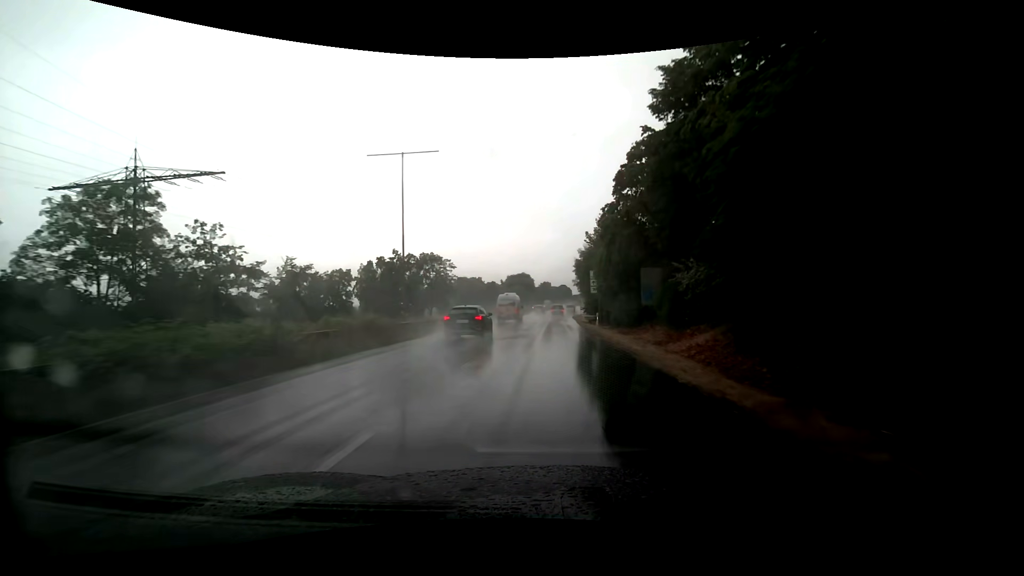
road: trunk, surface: asphalt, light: Day
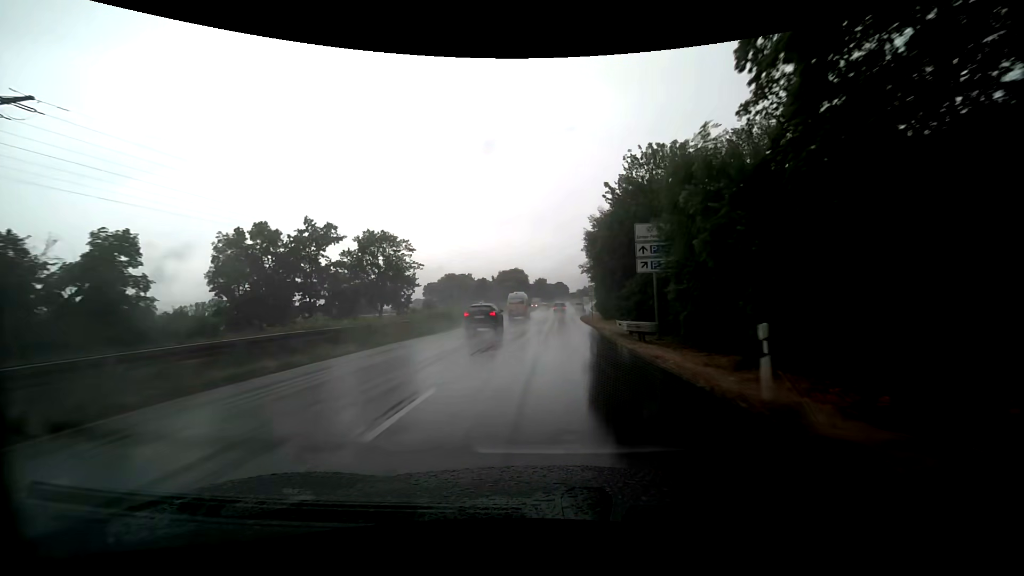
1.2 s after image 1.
(+0.2, +24.4) m; +1°
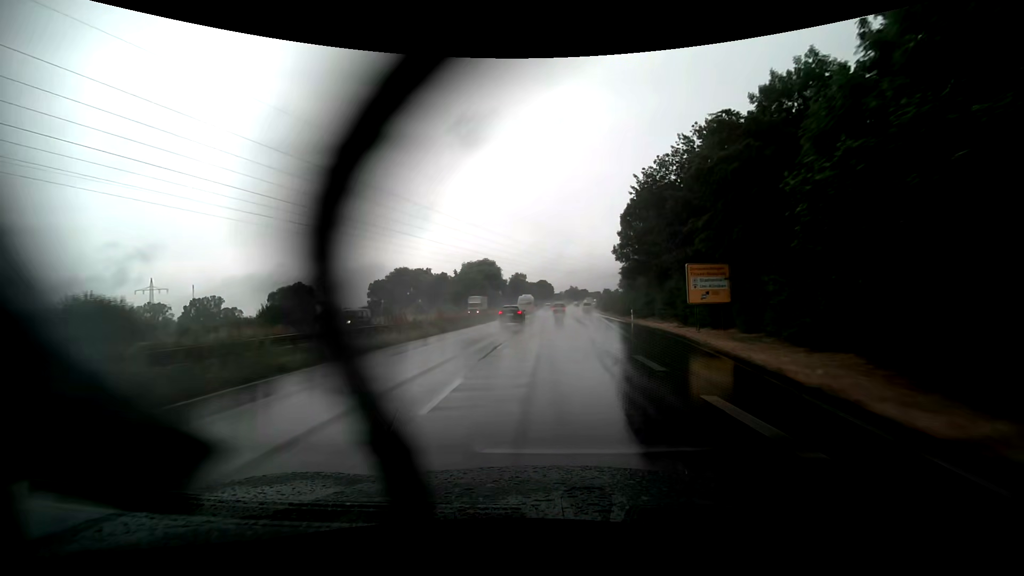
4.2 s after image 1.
(+1.0, +62.0) m; +2°
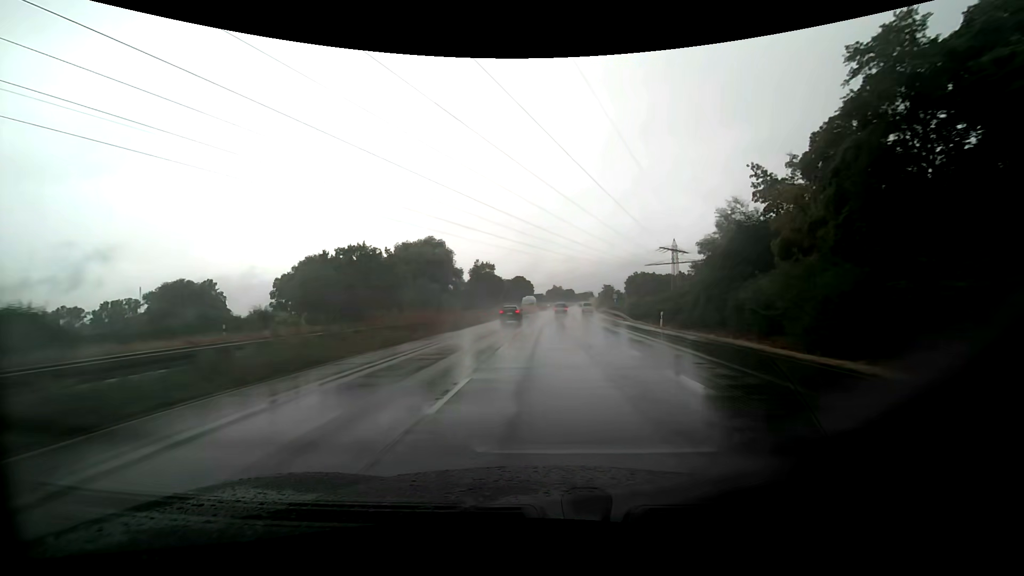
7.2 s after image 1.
(+1.1, +63.2) m; +2°
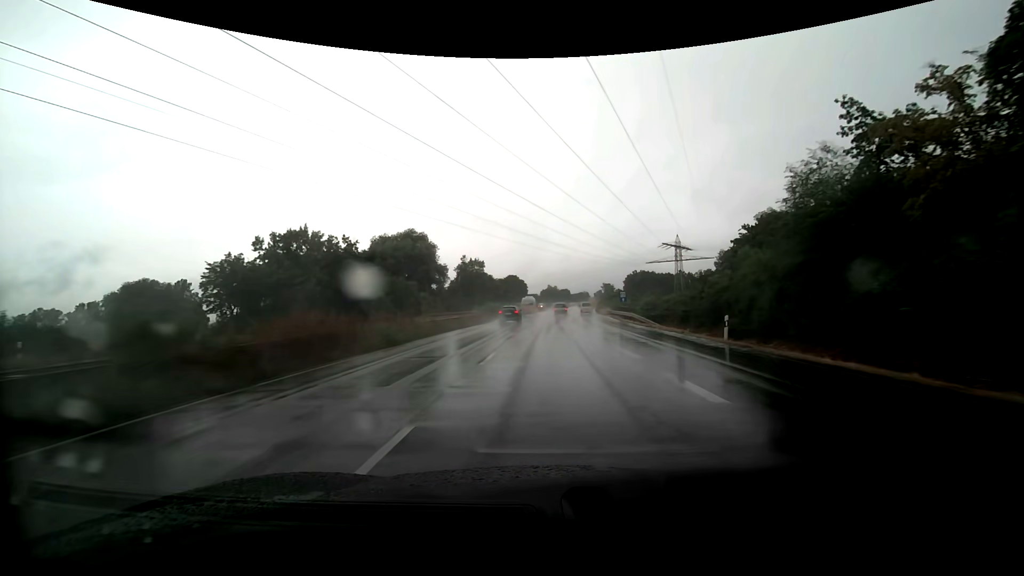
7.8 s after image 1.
(0.0, +12.7) m; 0°
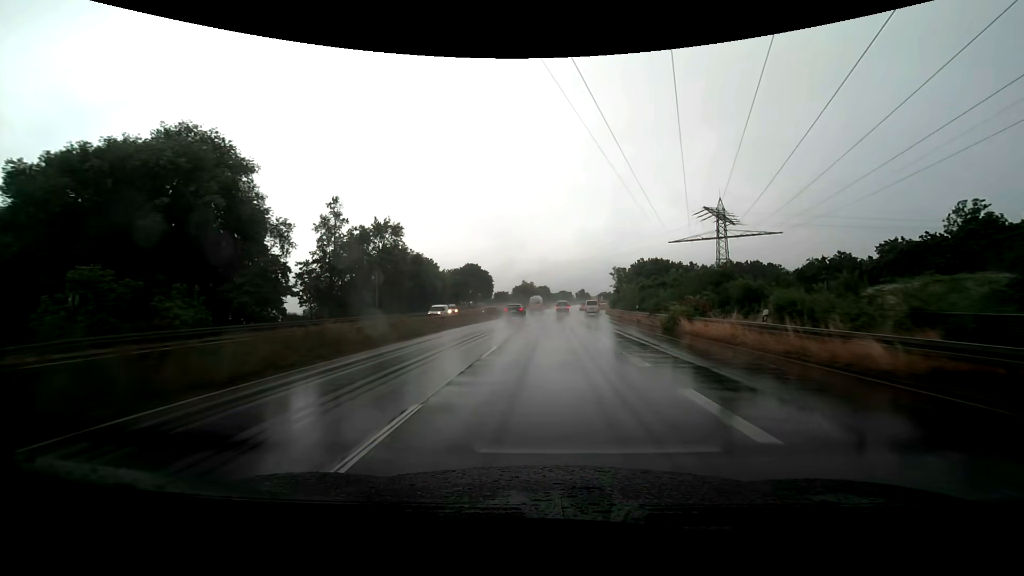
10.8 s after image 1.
(+1.3, +62.0) m; +3°
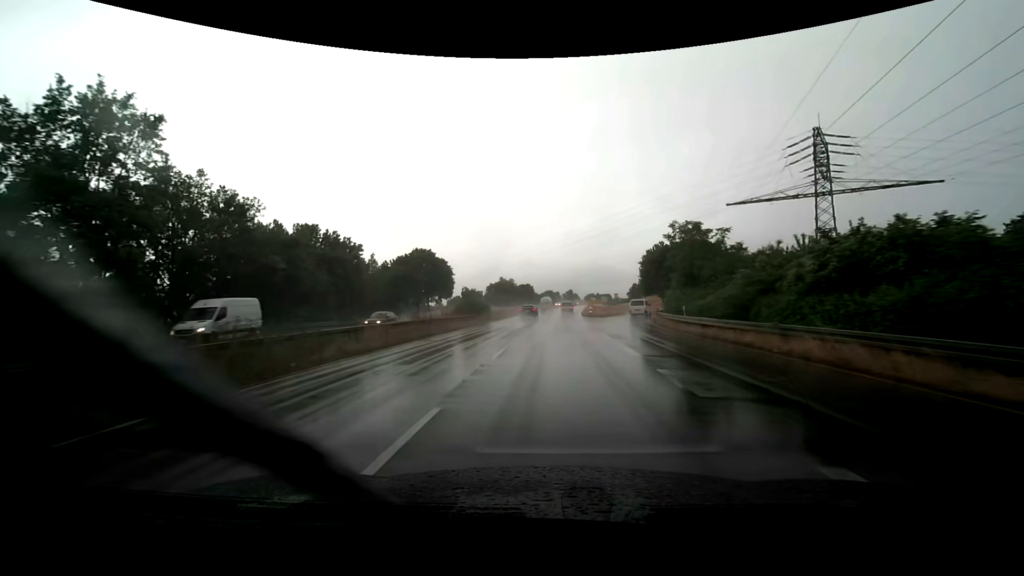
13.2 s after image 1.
(+0.9, +46.1) m; +2°
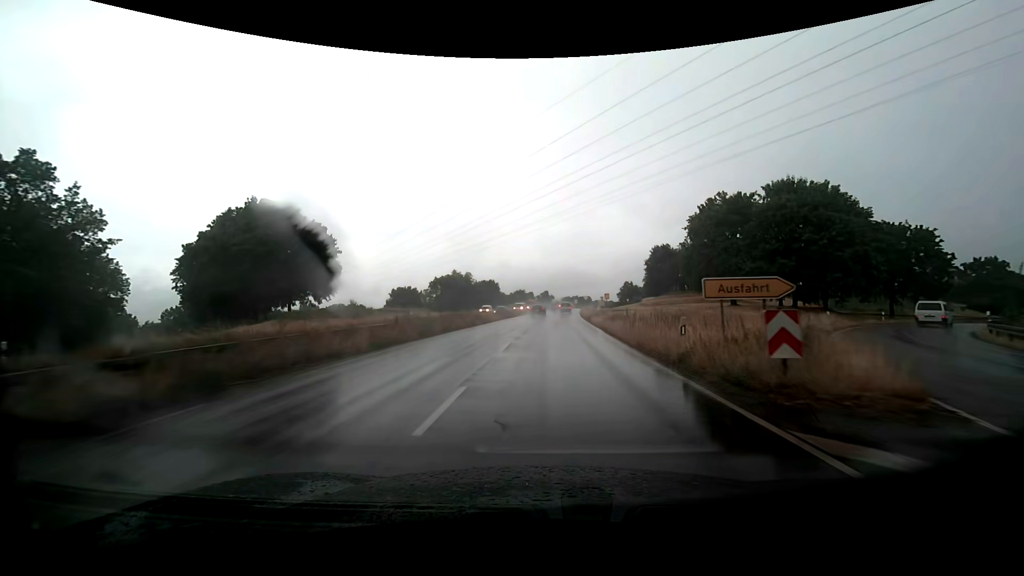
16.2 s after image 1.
(+1.3, +53.1) m; +3°
(0, +10) (0, +20) (0, +30) (+1, +40) (+1, +50) (+1, +60) (+2, +70) (+3, +80) (+3, +90) (+4, +100) m
